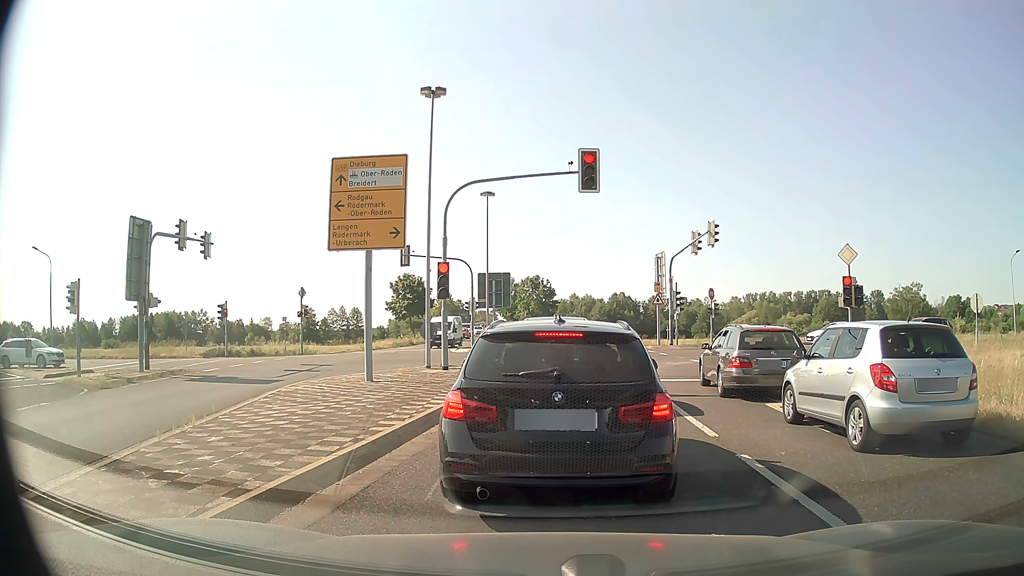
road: primary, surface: asphalt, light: Day
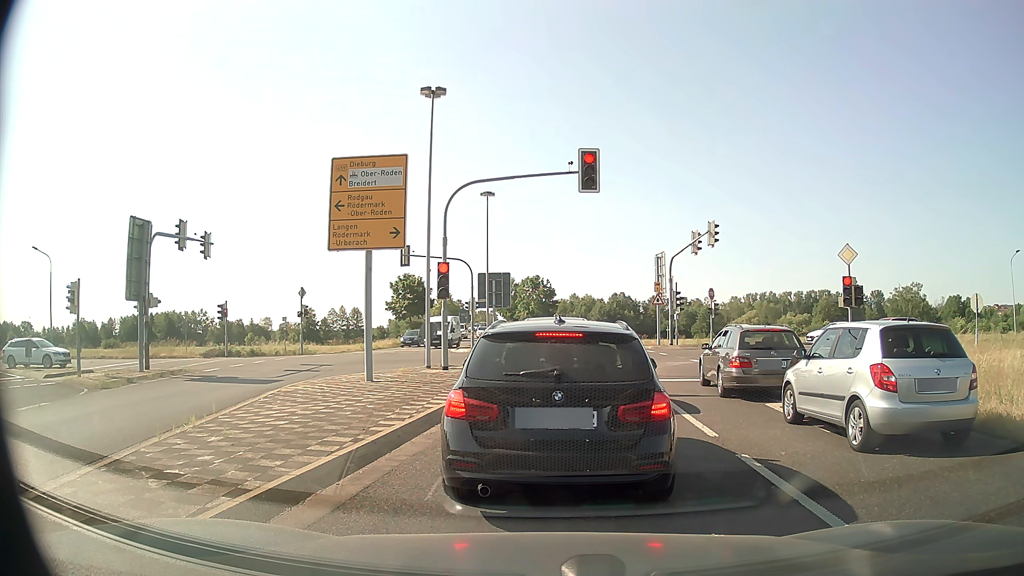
(0.0, 0.0) m; 0°
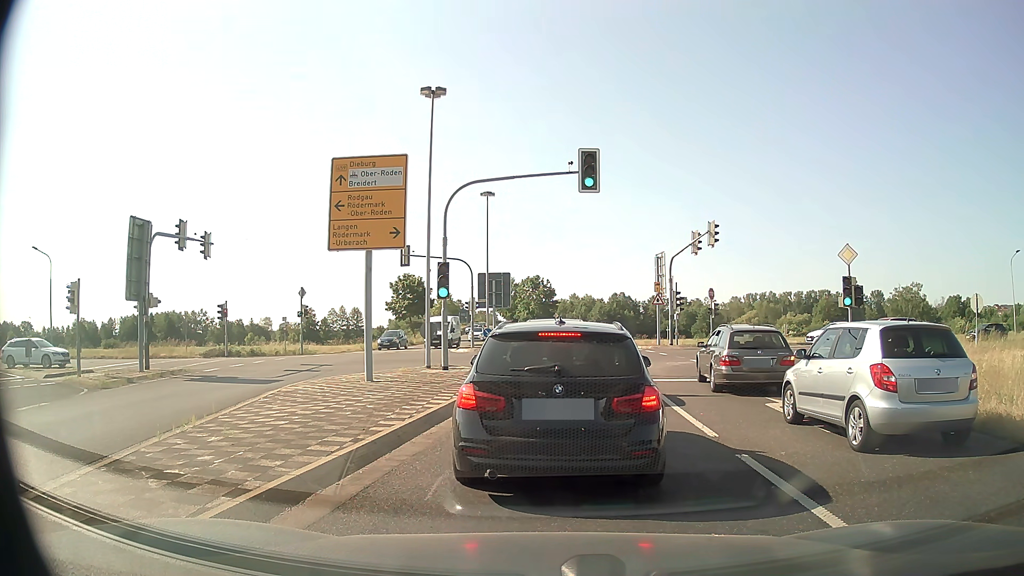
(0.0, 0.0) m; 0°
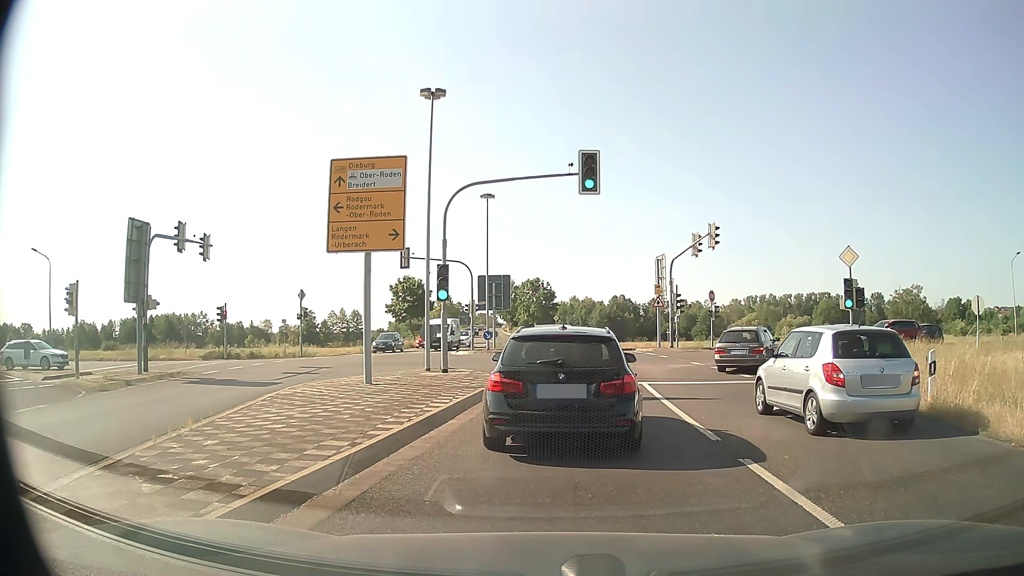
(0.0, +0.2) m; 0°
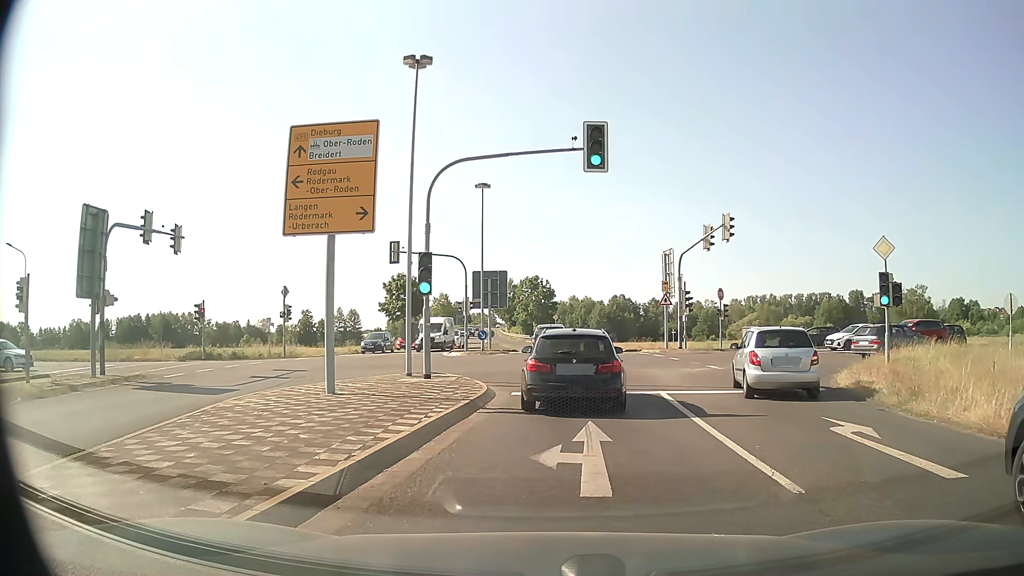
(0.0, +3.2) m; 0°
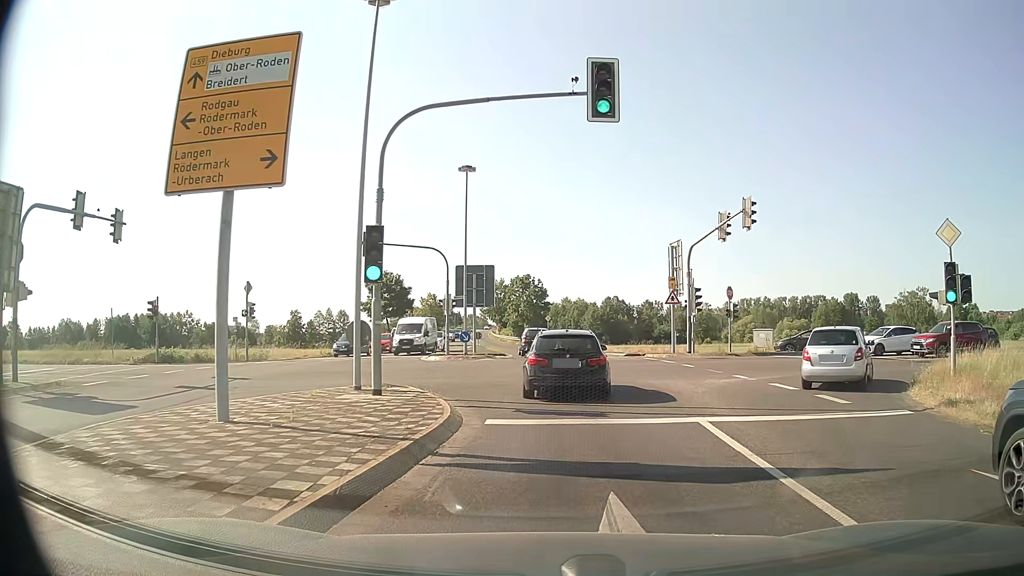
(+0.1, +4.9) m; +1°
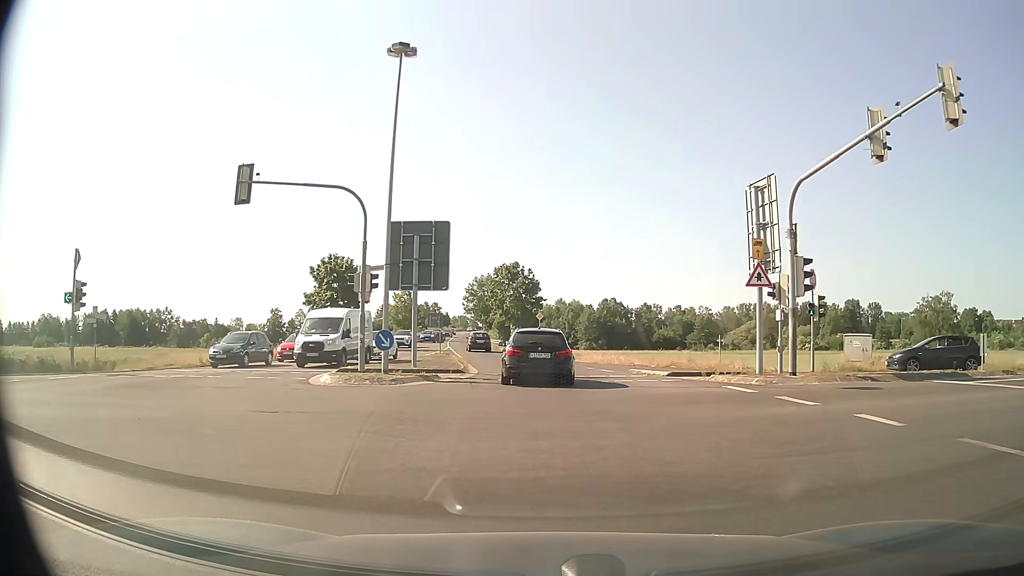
(+0.1, +16.4) m; 0°
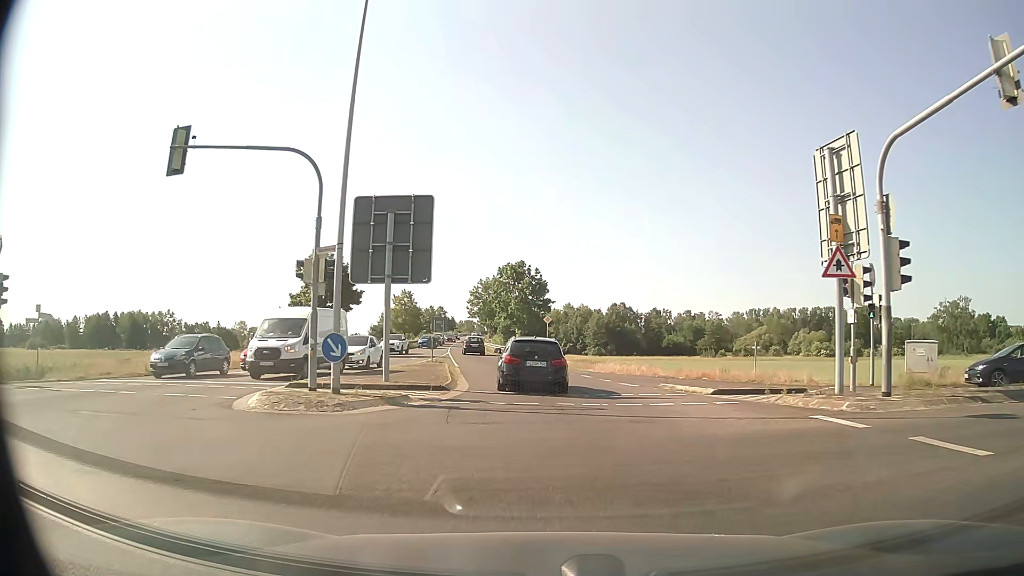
(0.0, +5.4) m; 0°
(0, +10) (-1, +20) (-2, +30) (-3, +40) (-5, +50) (-6, +60) (-8, +69) (-10, +79) (-11, +89) (-12, +99) m
